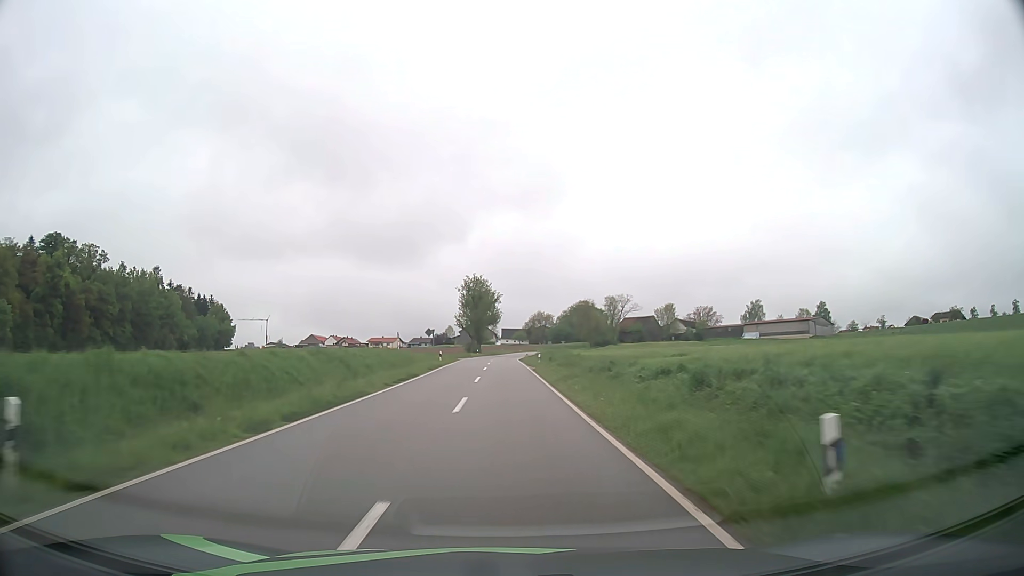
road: tertiary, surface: asphalt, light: Day
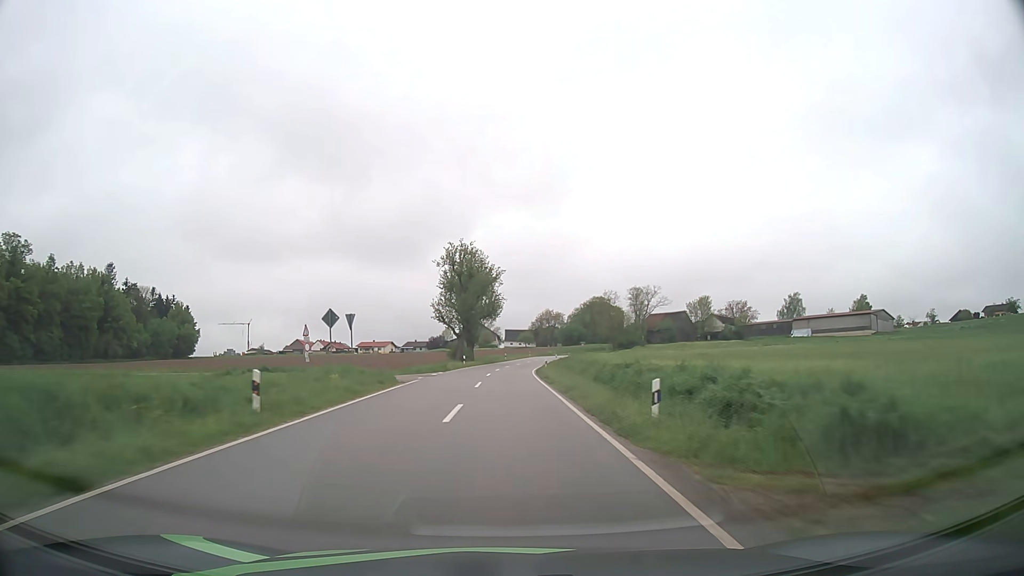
(-0.1, +38.2) m; 0°
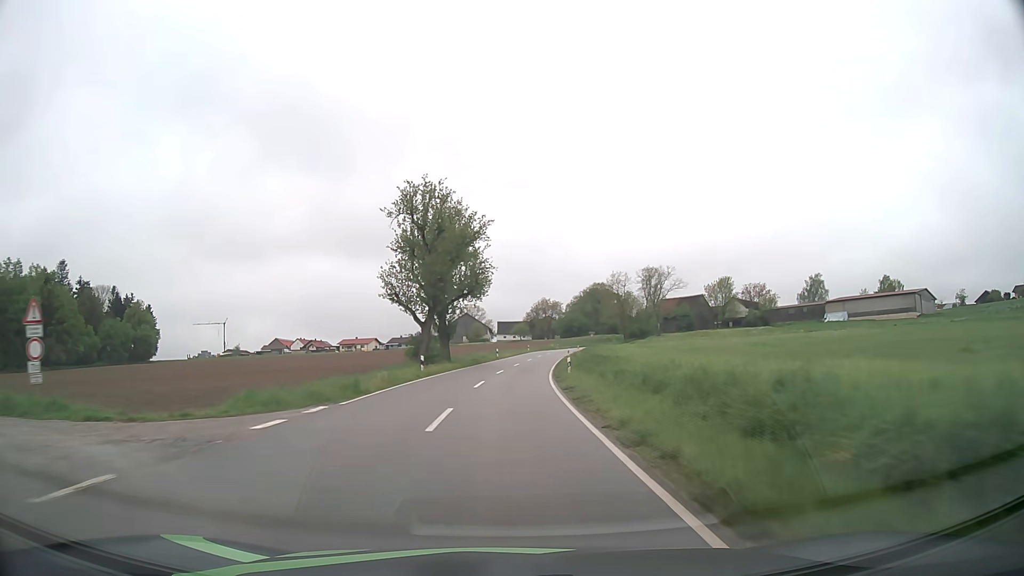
(+0.1, +25.8) m; +1°
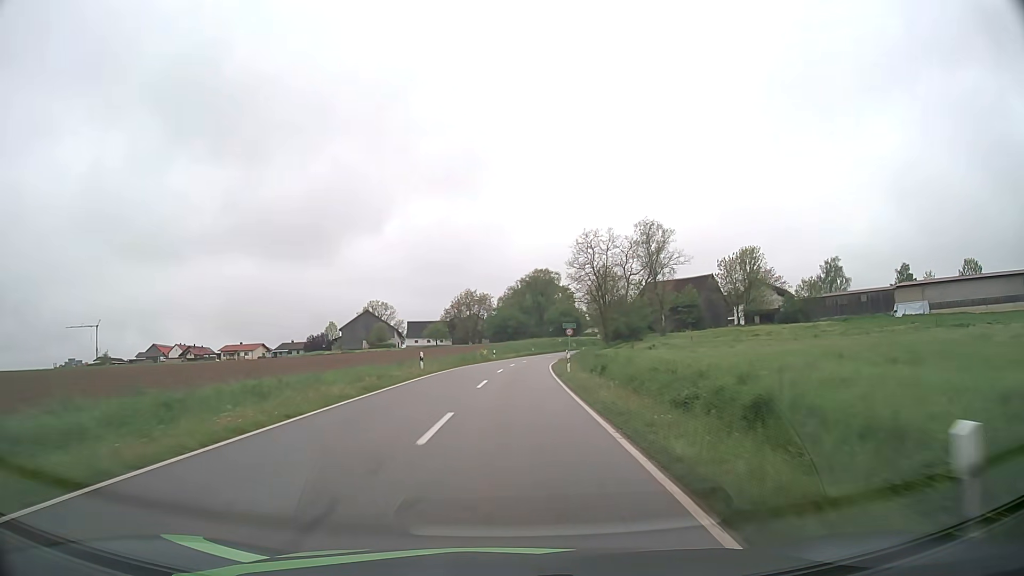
(+3.2, +61.8) m; +6°
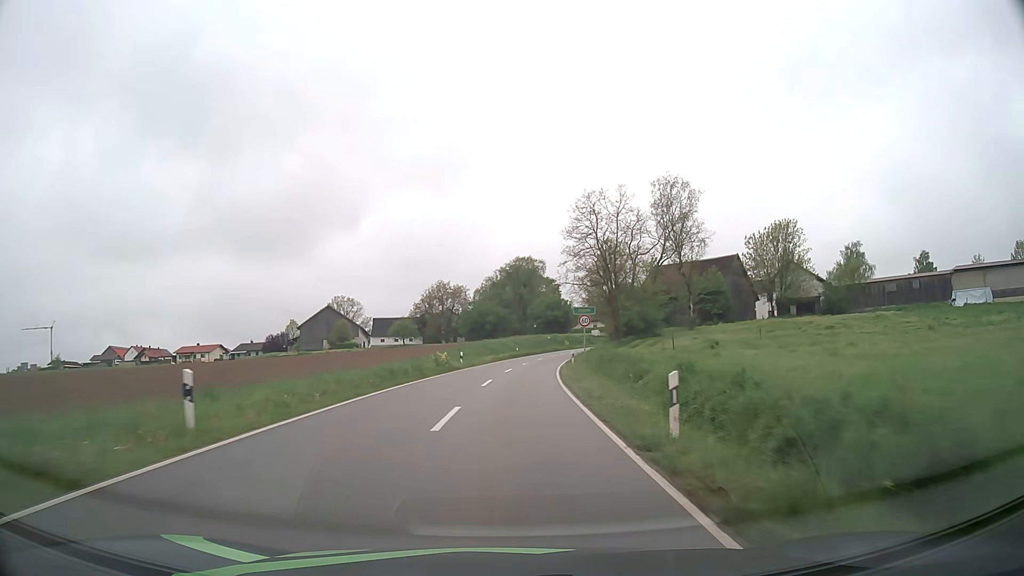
(+0.4, +22.6) m; +2°
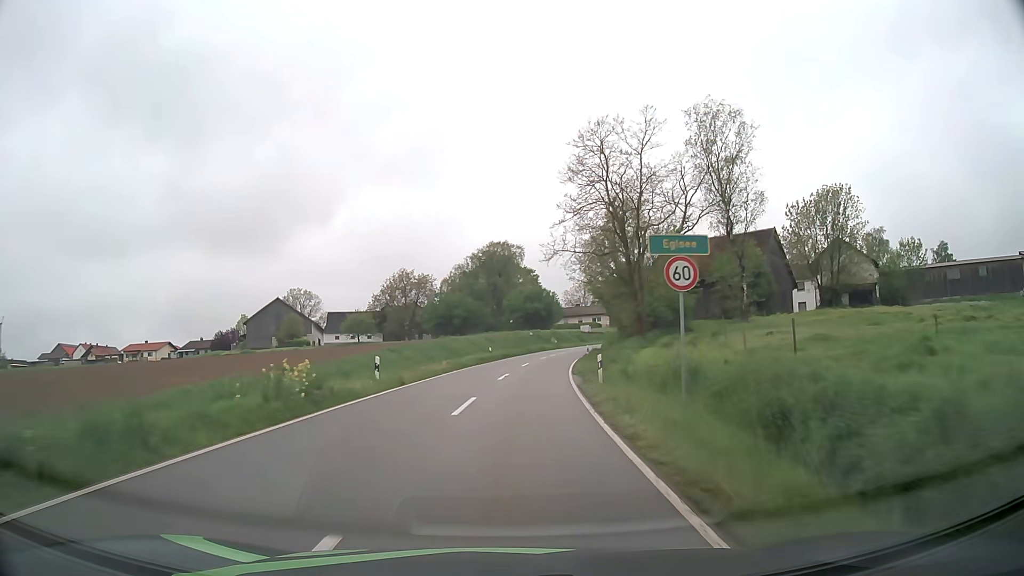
(+0.4, +21.5) m; +2°
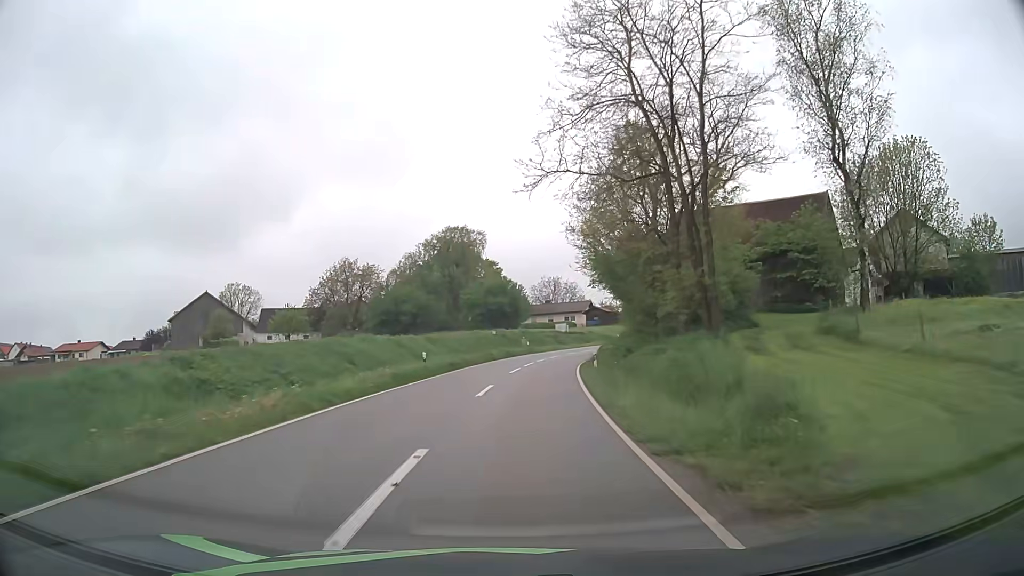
(+0.5, +20.6) m; +3°
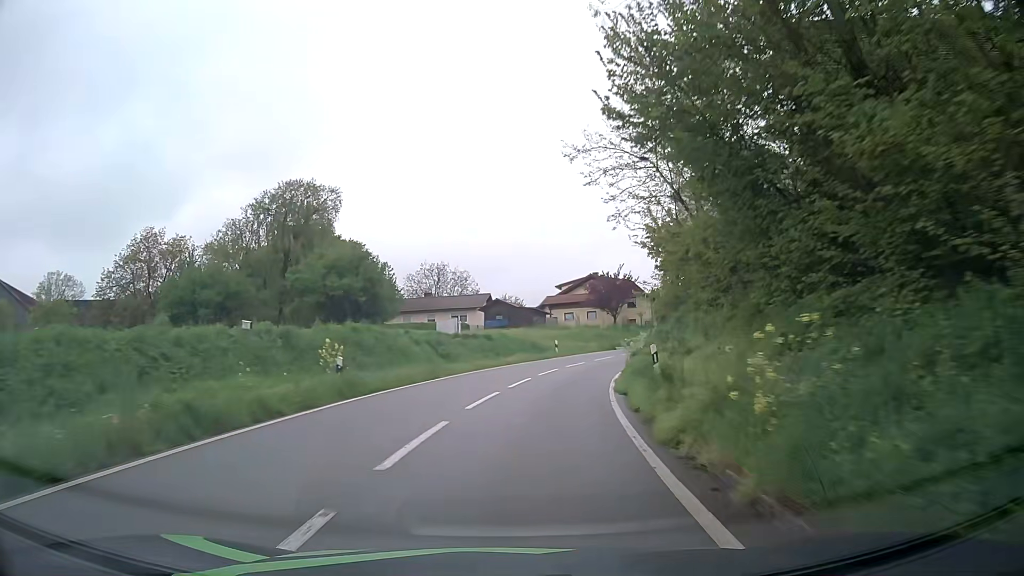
(+2.8, +38.6) m; +10°
(0, +10) (+2, +20) (+4, +30) (+7, +39) (+11, +48) (+16, +57) (+22, +65) (+28, +73) (+34, +81) (+40, +89) m
